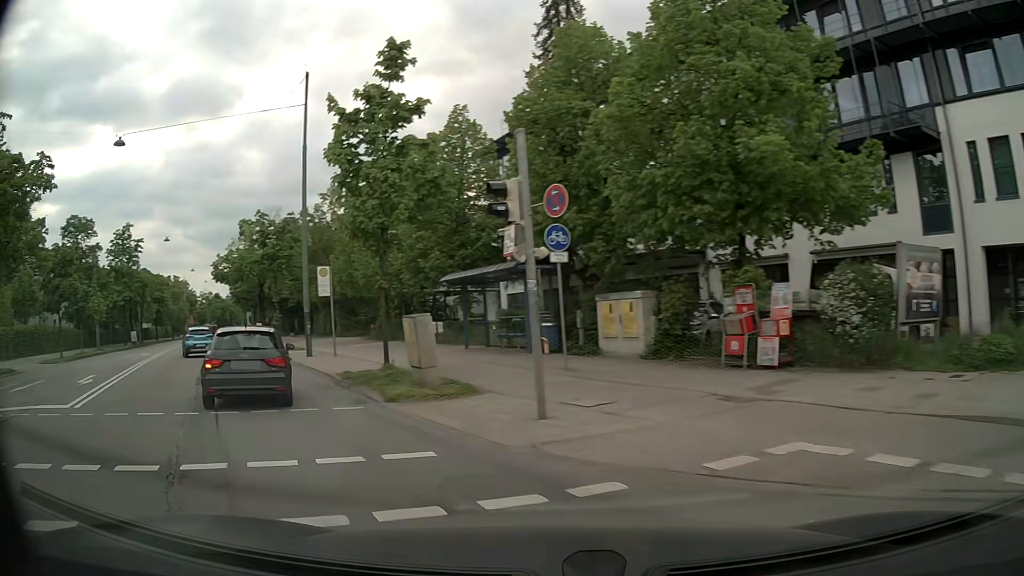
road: primary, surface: asphalt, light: Day
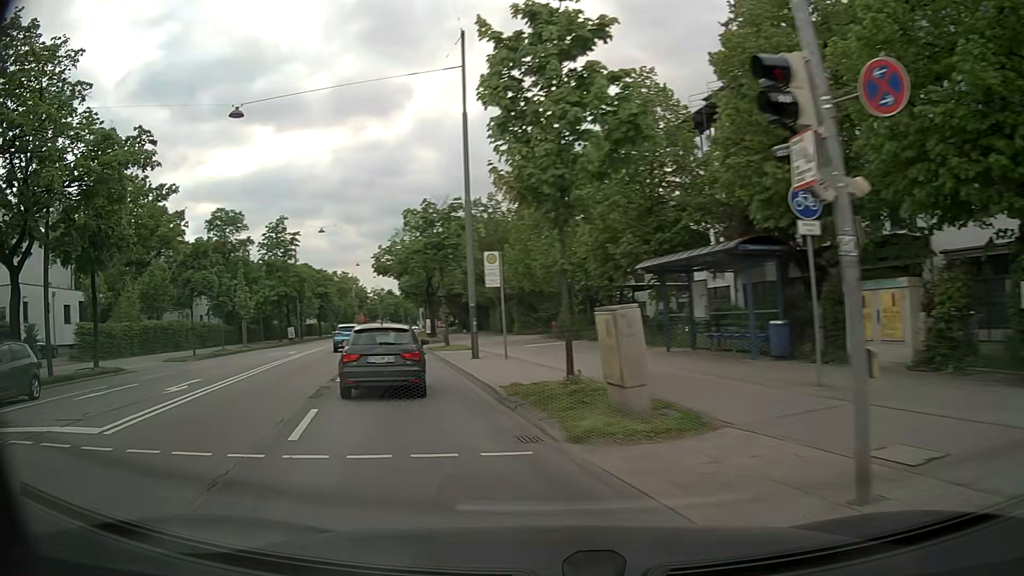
(-0.6, +4.4) m; -16°
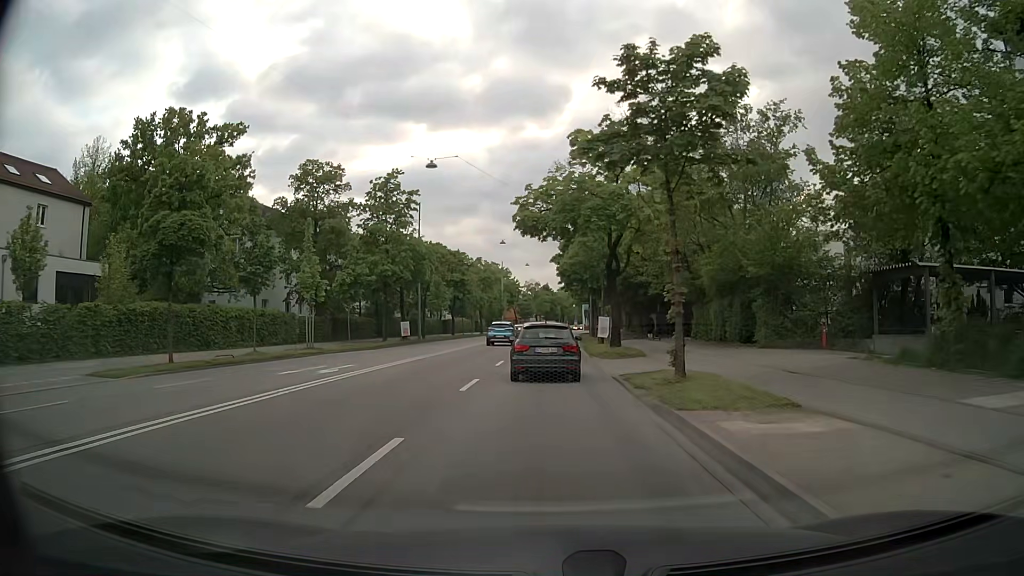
(-4.7, +21.9) m; -13°
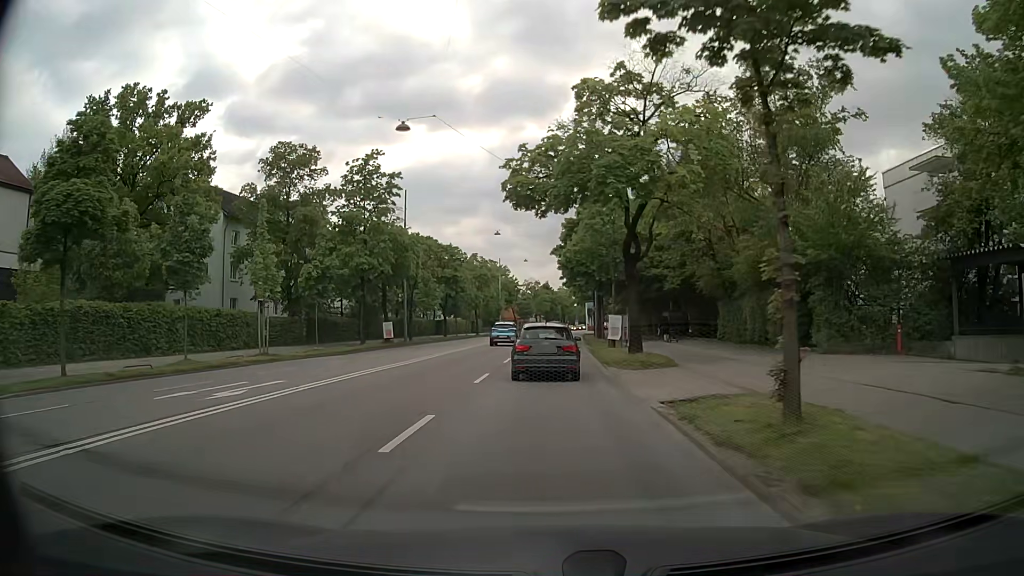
(-0.1, +6.8) m; 0°
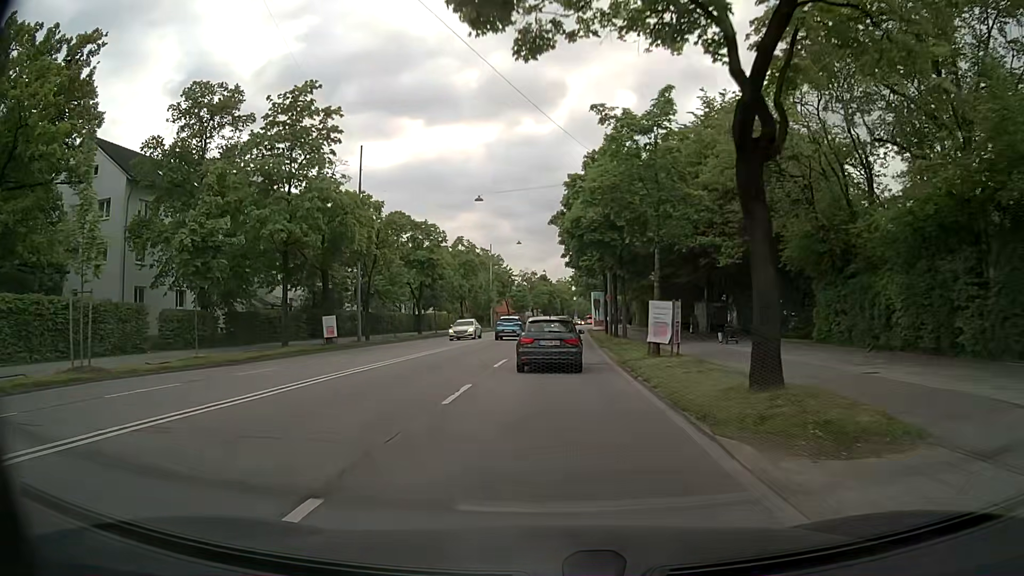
(0.0, +14.4) m; 0°
